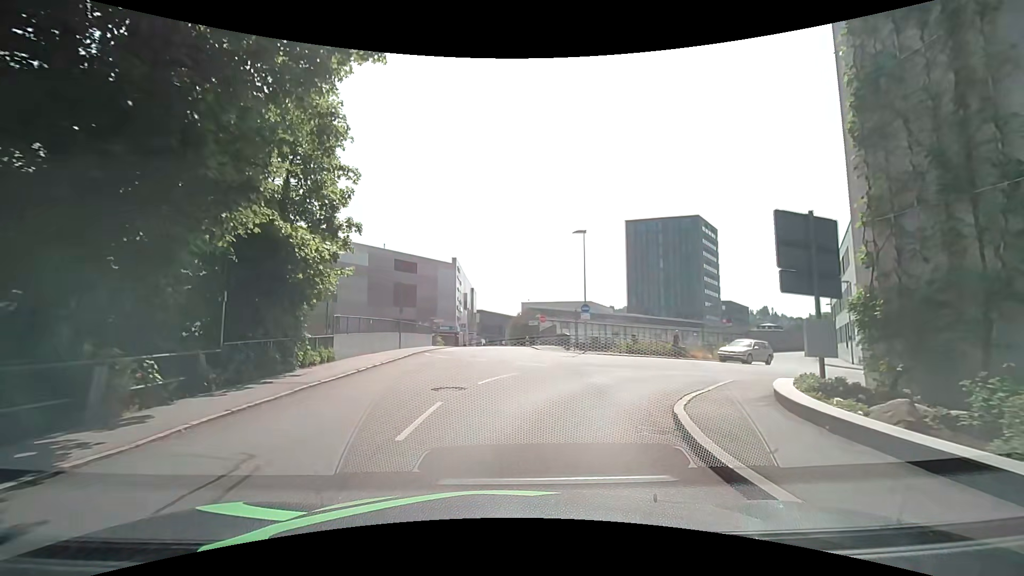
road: residential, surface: asphalt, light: Day
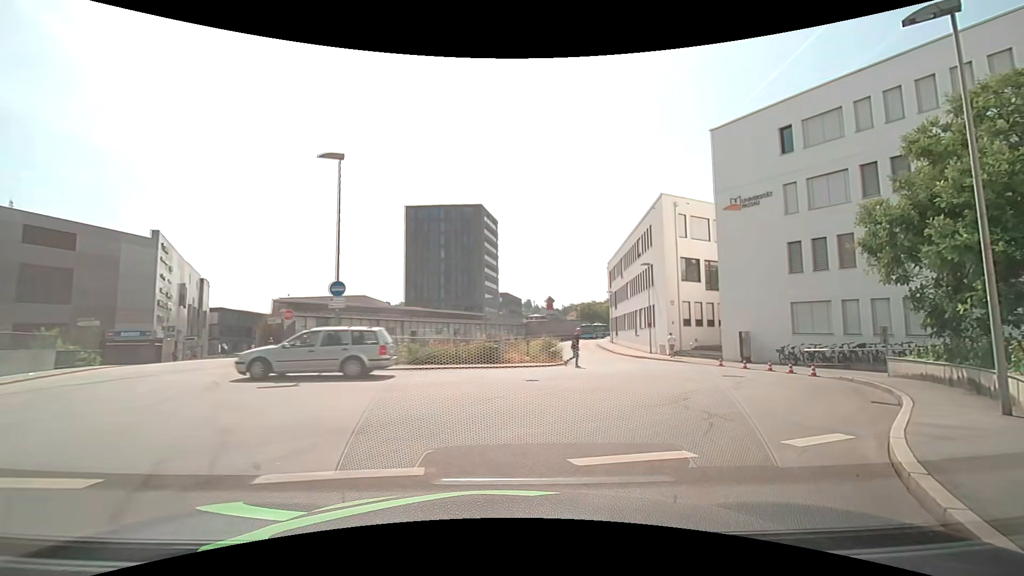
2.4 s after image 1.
(+2.2, +13.4) m; +26°
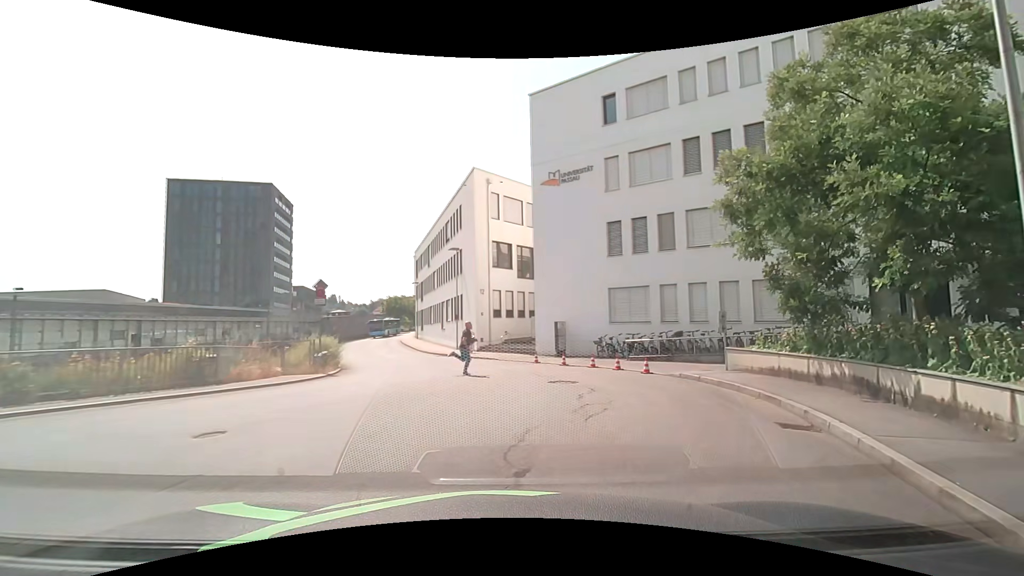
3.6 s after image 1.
(+1.2, +6.2) m; +22°
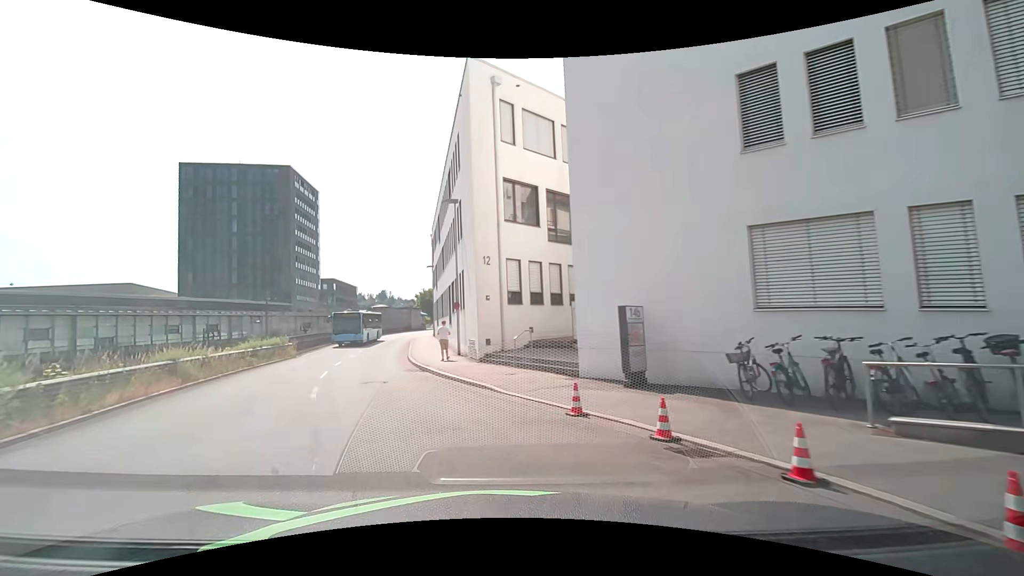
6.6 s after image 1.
(+1.1, +14.7) m; -6°
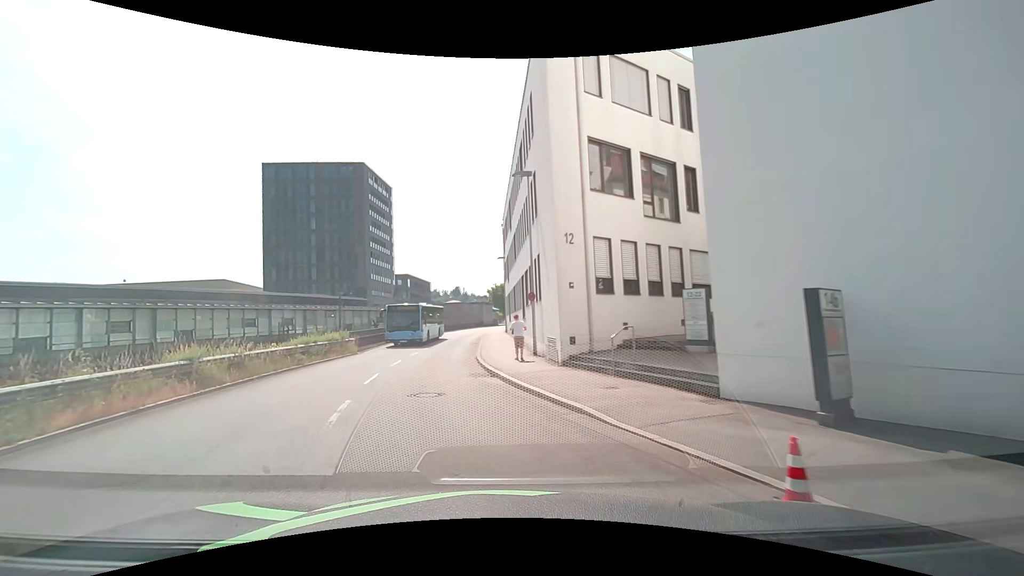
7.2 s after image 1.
(-0.3, +4.2) m; -7°
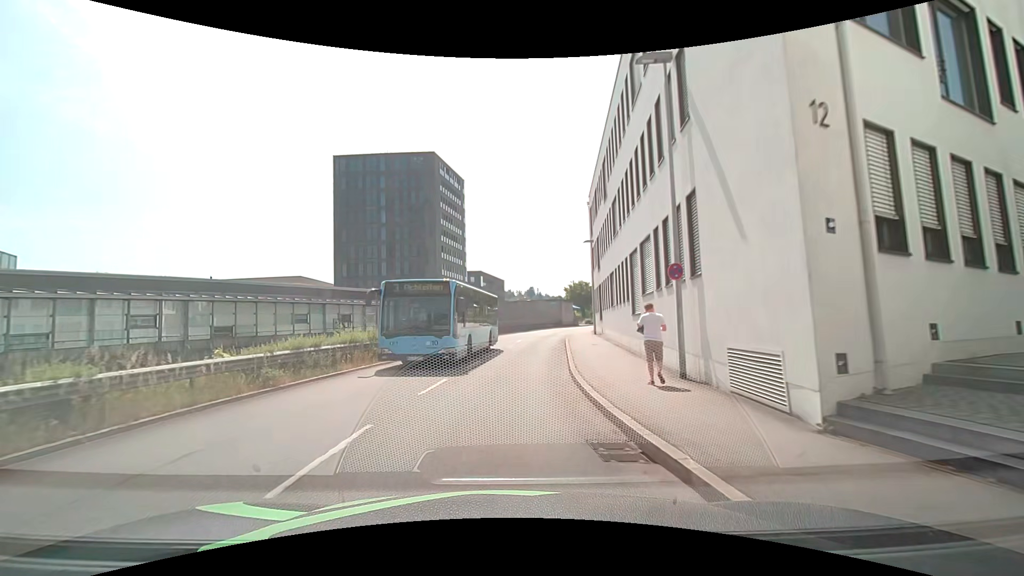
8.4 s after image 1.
(-1.0, +9.4) m; -9°
(0, +10) (0, +20) (+1, +30) (+2, +40) (+4, +50) (+7, +59) (+11, +68) (+15, +77) (+20, +87) (+27, +93) m
